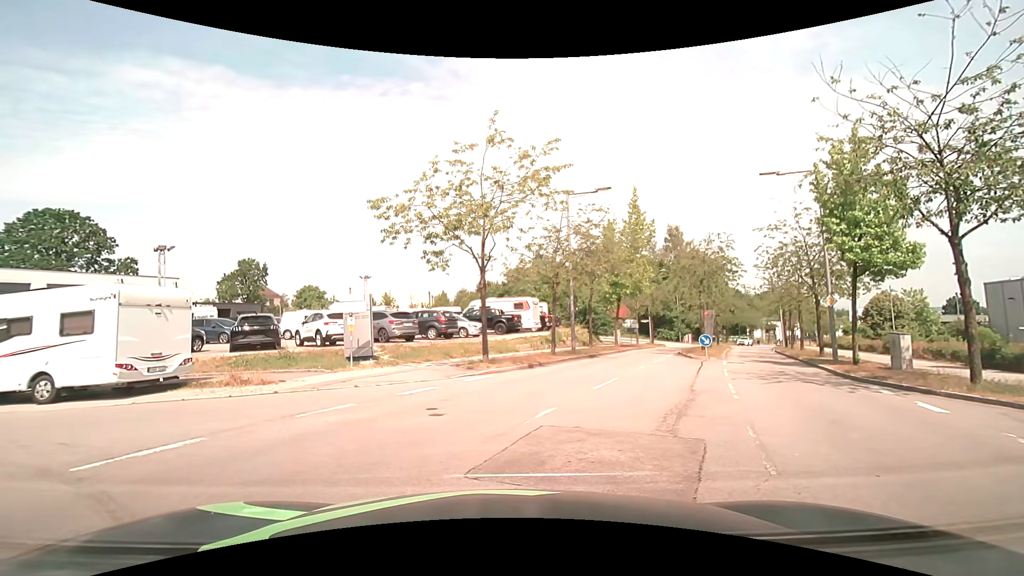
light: Day
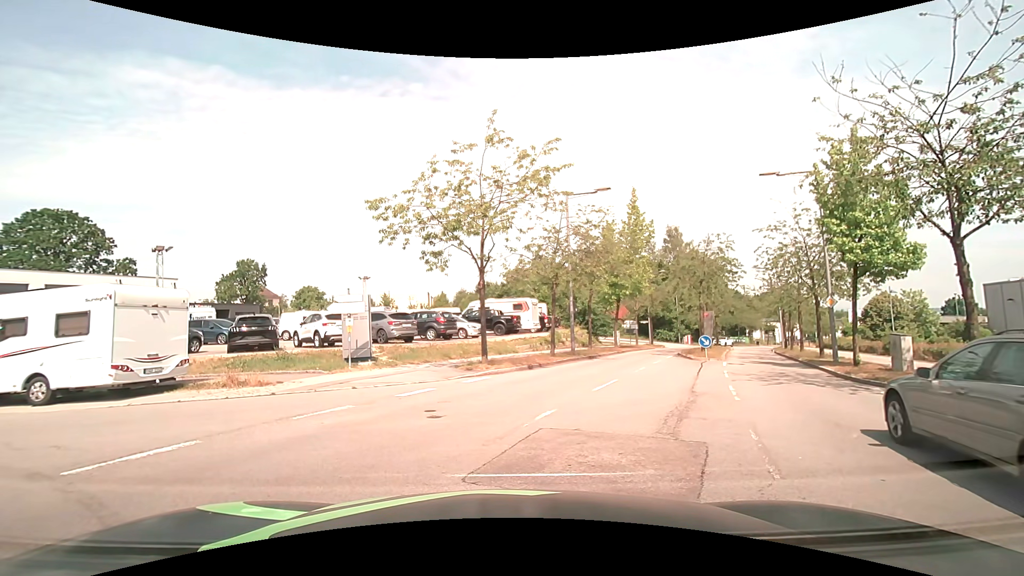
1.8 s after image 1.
(0.0, +0.2) m; 0°
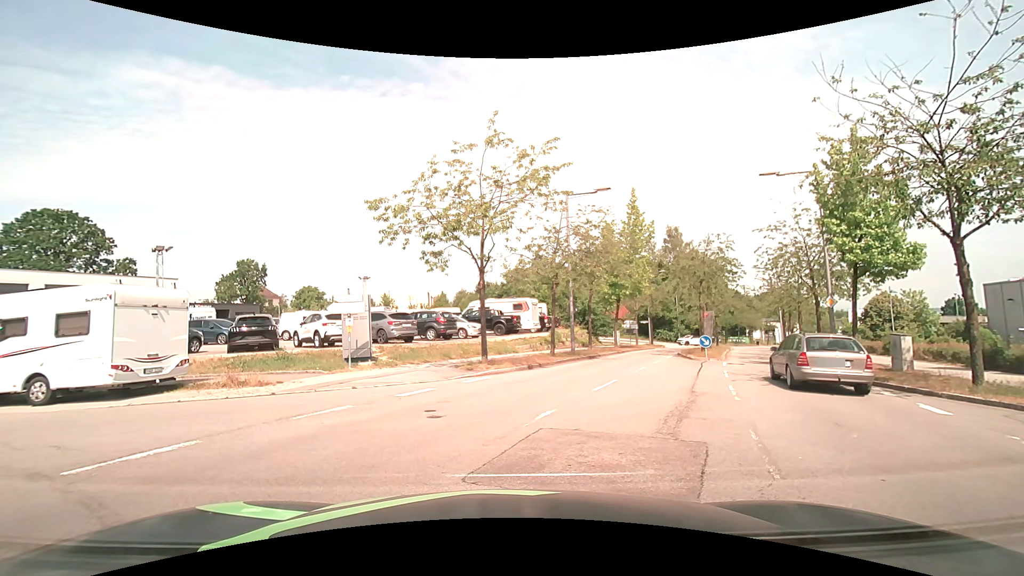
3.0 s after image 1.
(0.0, 0.0) m; 0°
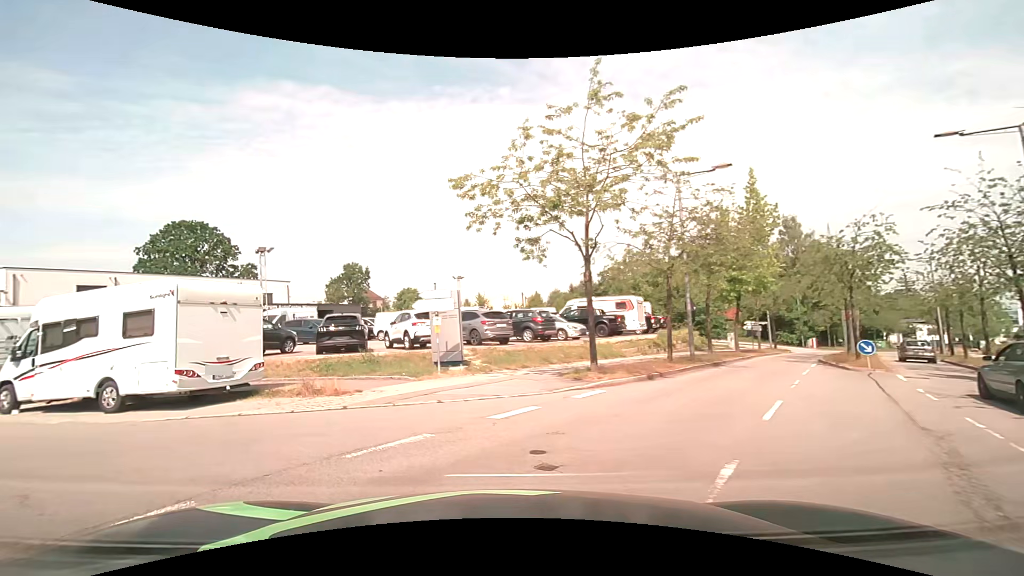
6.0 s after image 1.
(-0.2, +3.1) m; -11°
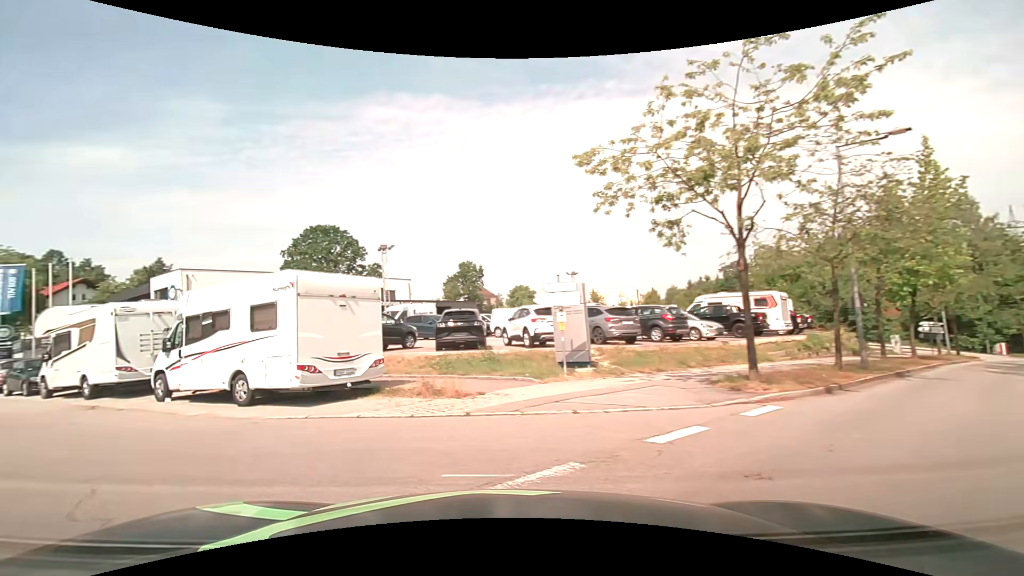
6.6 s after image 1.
(-0.2, +1.8) m; -13°
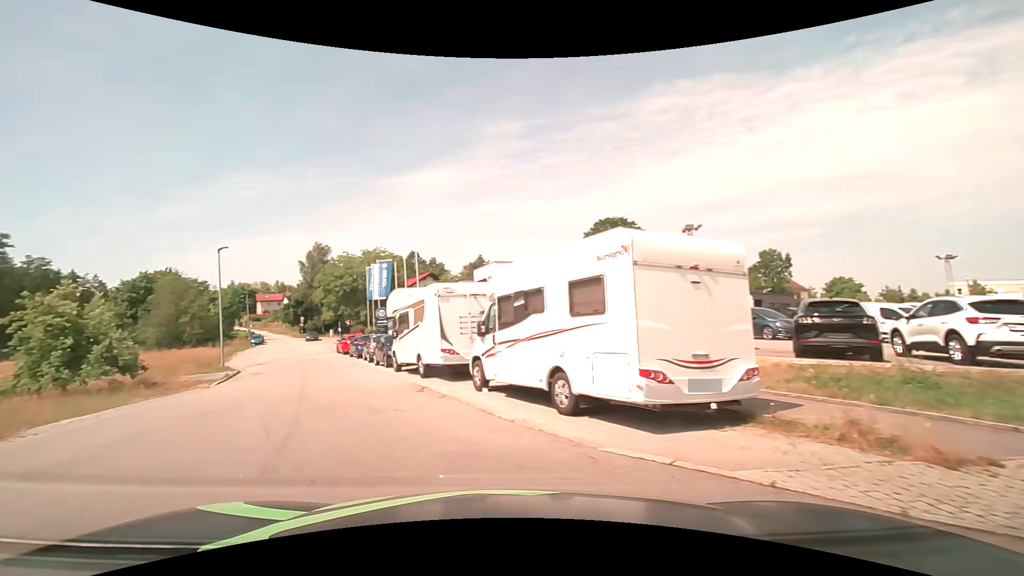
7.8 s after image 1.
(-1.2, +3.9) m; -34°
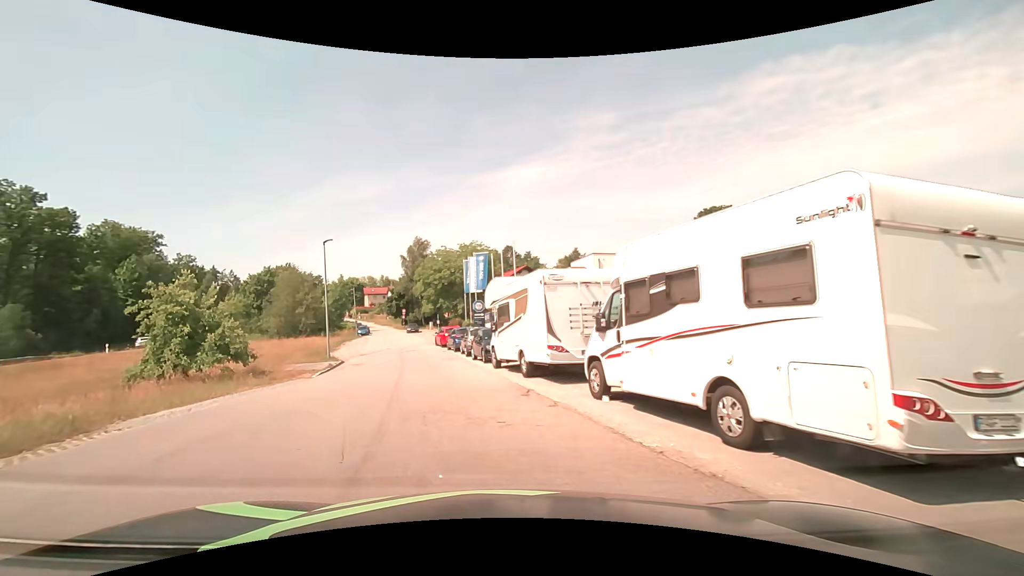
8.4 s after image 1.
(-0.2, +2.1) m; -9°
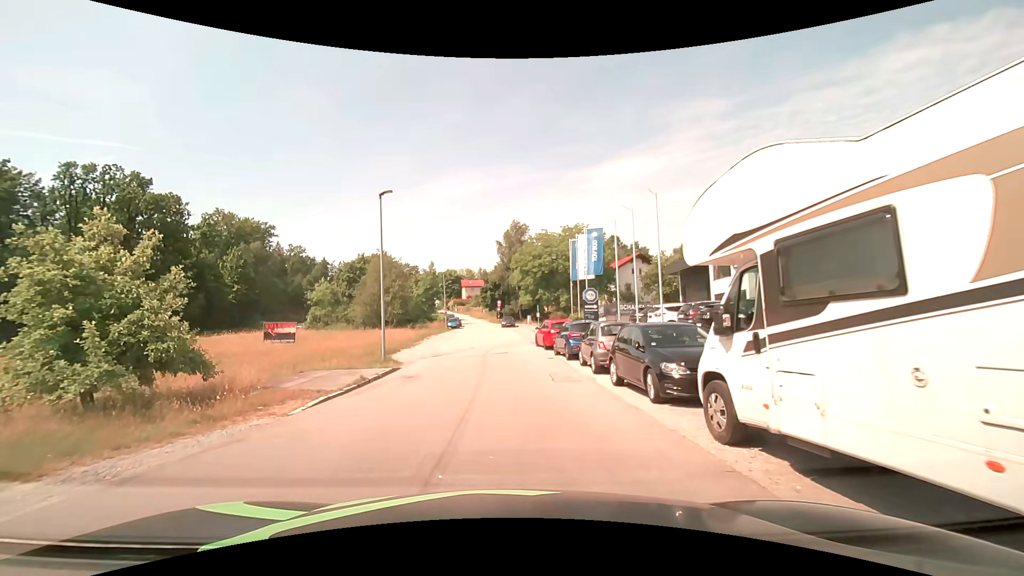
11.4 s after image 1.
(-1.6, +11.7) m; -11°
